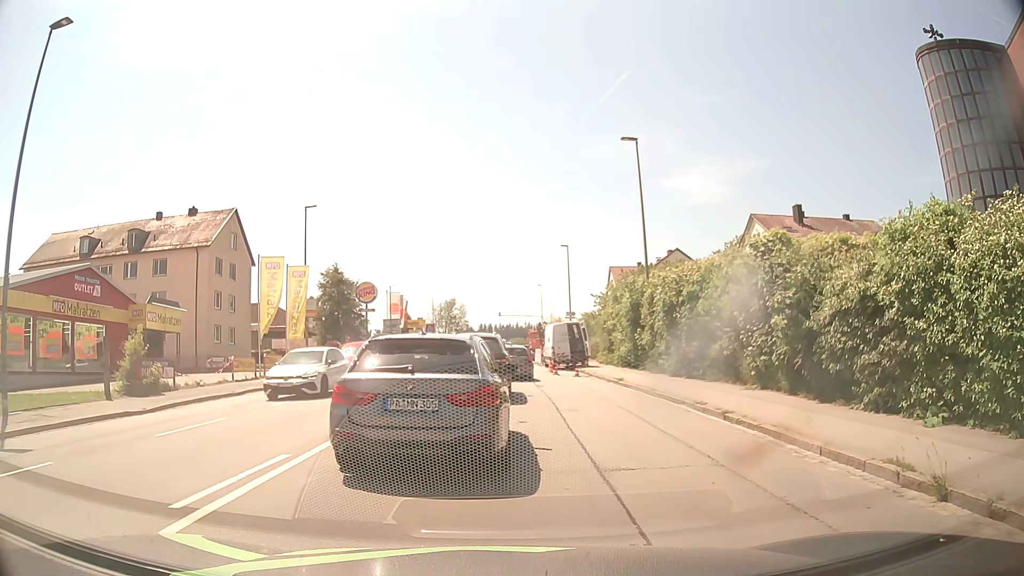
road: tertiary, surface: asphalt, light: Day
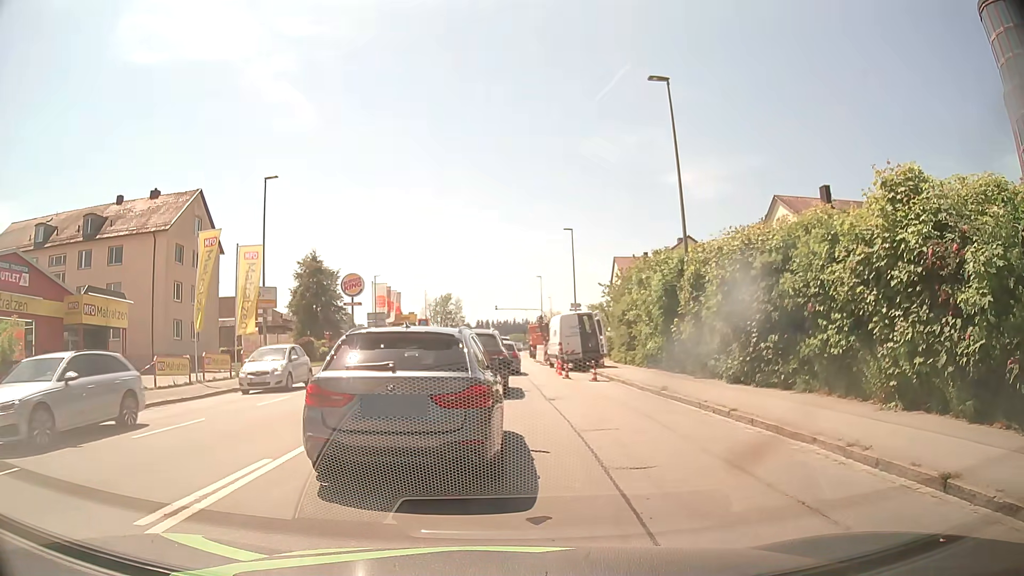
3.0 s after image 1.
(0.0, +7.0) m; -1°
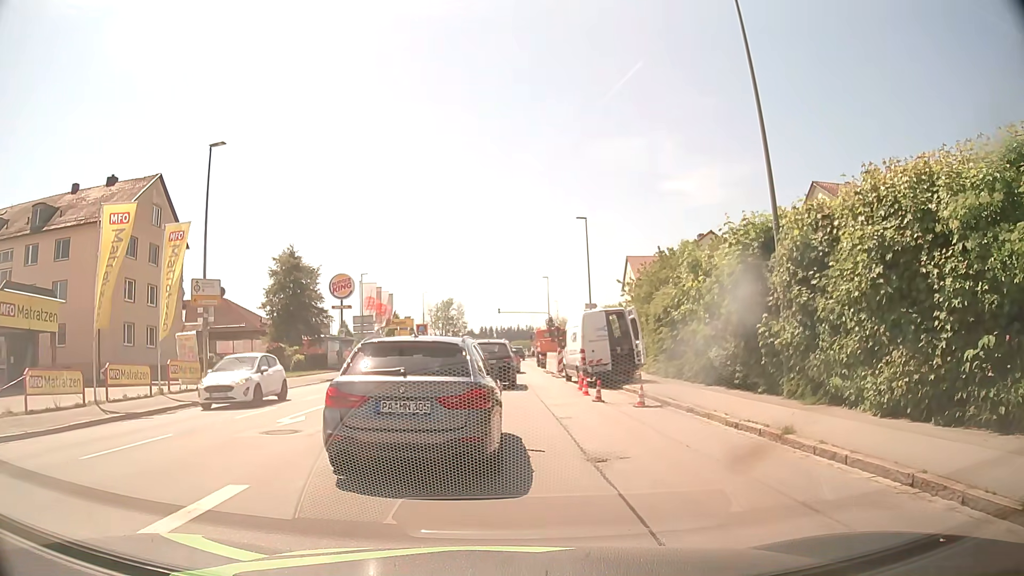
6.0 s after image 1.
(+0.1, +7.8) m; -1°
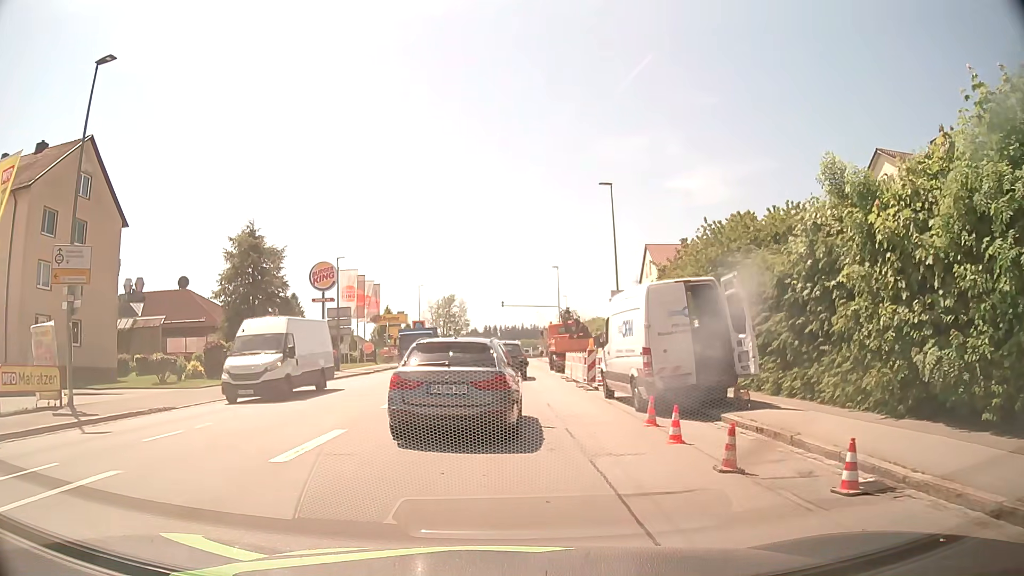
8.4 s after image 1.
(+0.2, +10.1) m; +2°
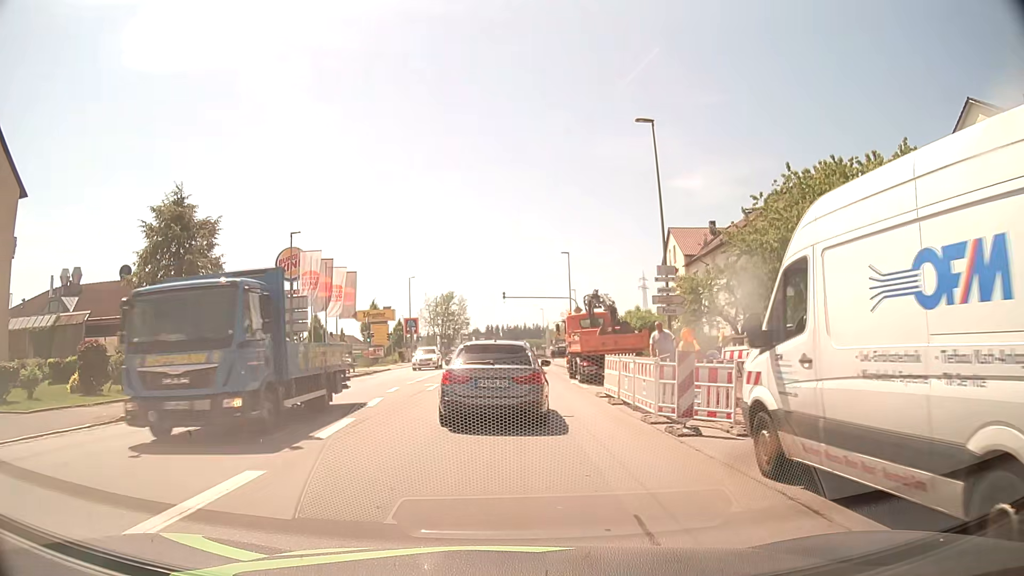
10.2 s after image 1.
(-0.1, +11.5) m; 0°
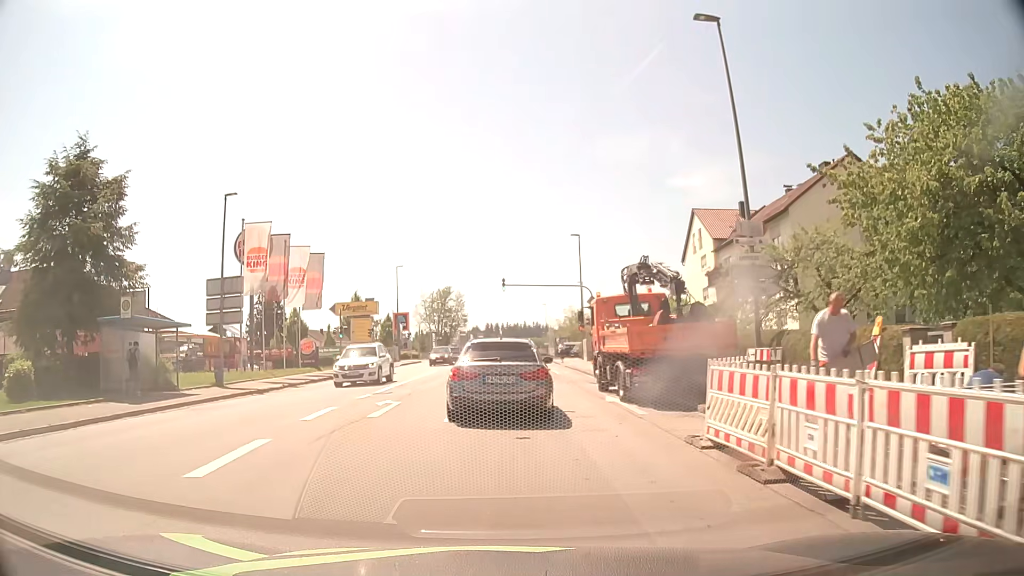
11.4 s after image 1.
(-0.1, +9.6) m; 0°
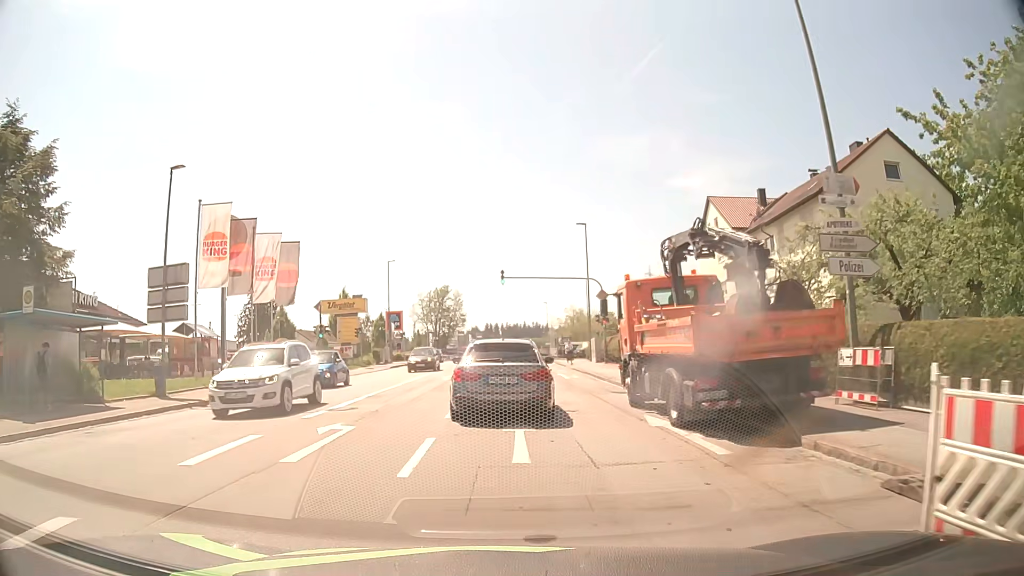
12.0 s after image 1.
(0.0, +5.2) m; 0°
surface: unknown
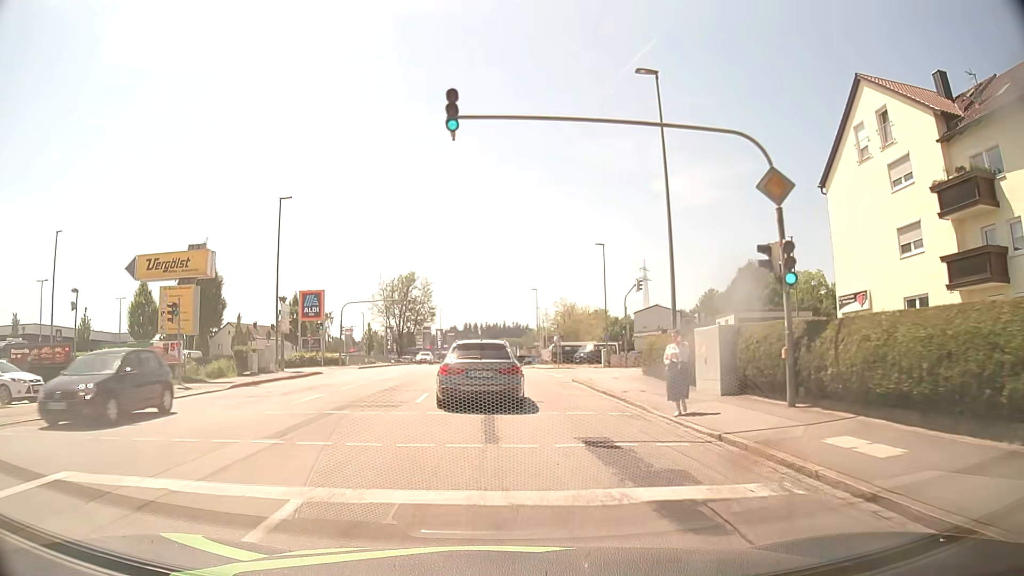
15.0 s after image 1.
(+0.3, +29.5) m; +2°
(0, +10) (0, +20) (0, +30) (0, +40) (0, +50) (-1, +60) (-1, +70) (-1, +80) (-1, +90) (-1, +100) m
